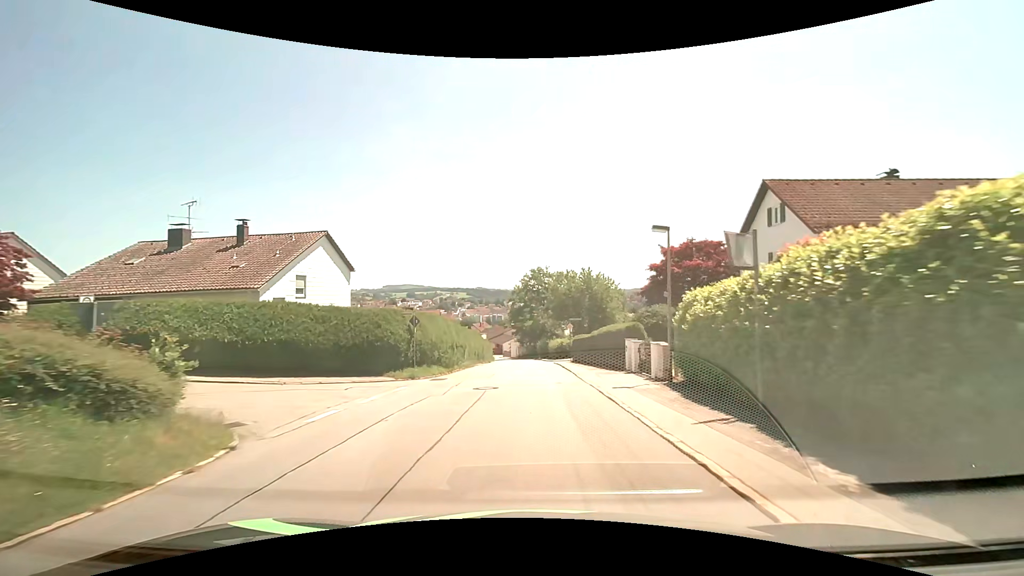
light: Day
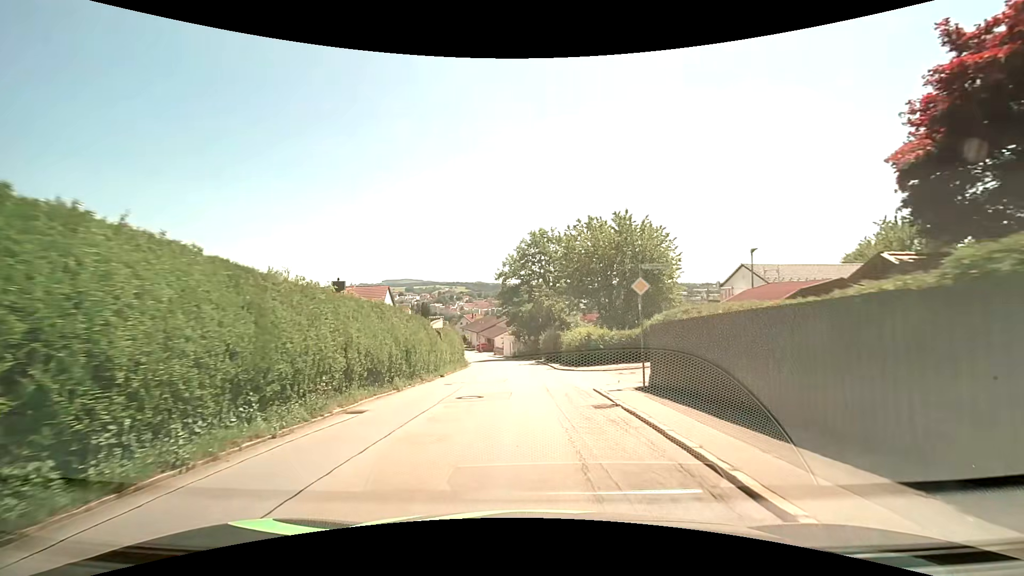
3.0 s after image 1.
(-0.5, +27.3) m; -1°
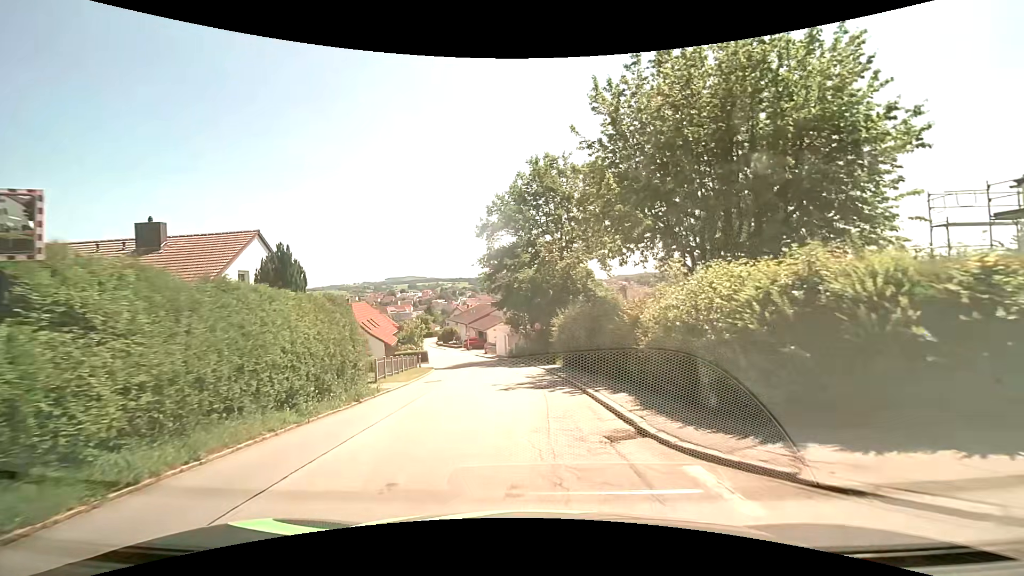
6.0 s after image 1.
(0.0, +23.7) m; -1°
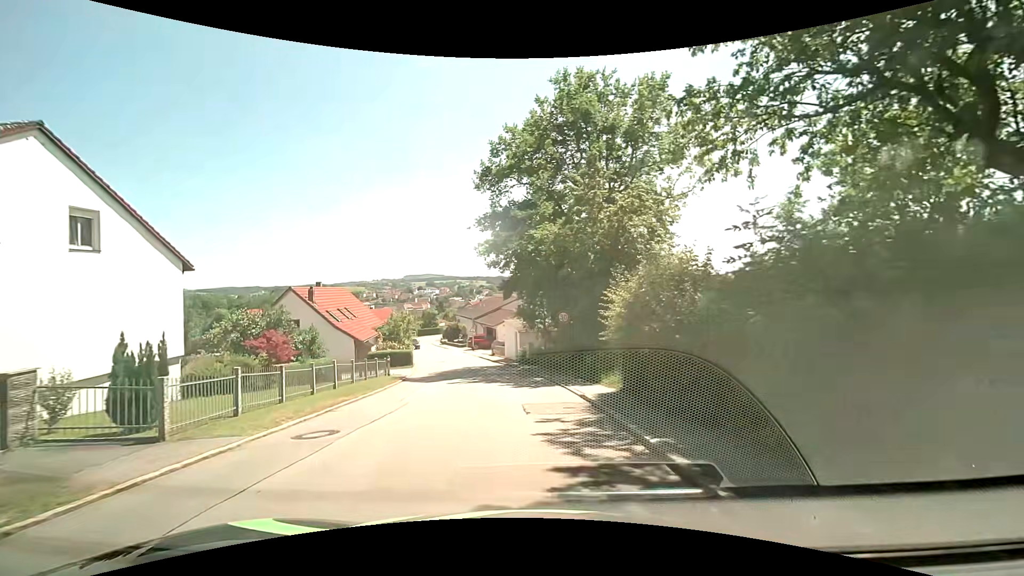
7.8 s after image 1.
(-0.1, +12.8) m; -2°
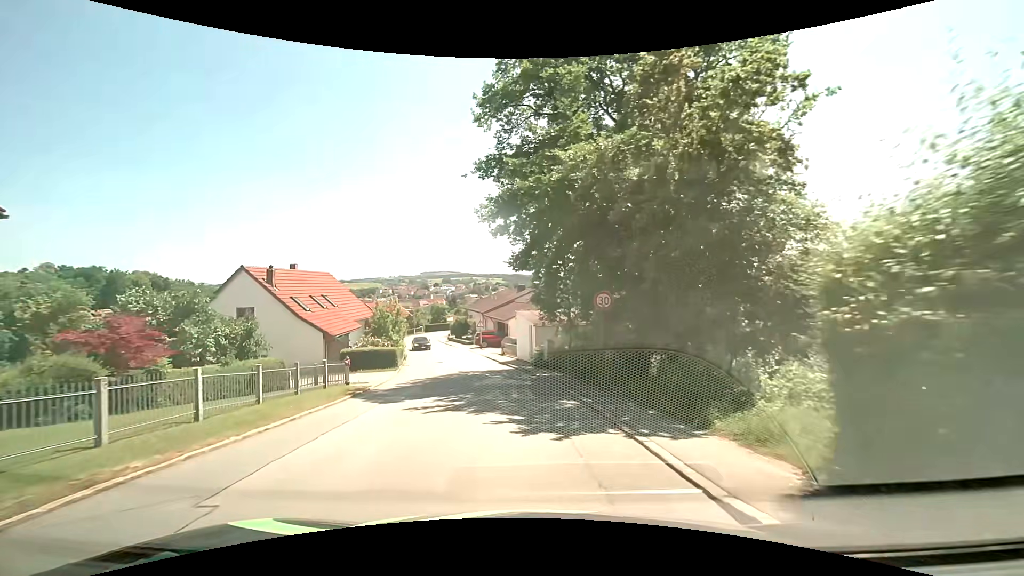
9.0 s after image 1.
(-0.1, +8.3) m; -2°
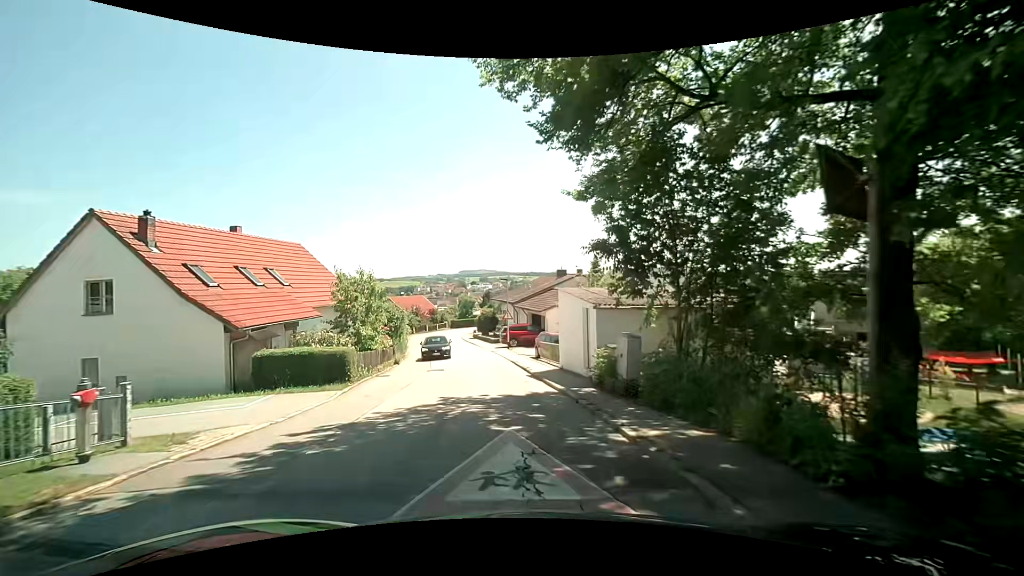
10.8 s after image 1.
(-0.2, +12.7) m; -4°
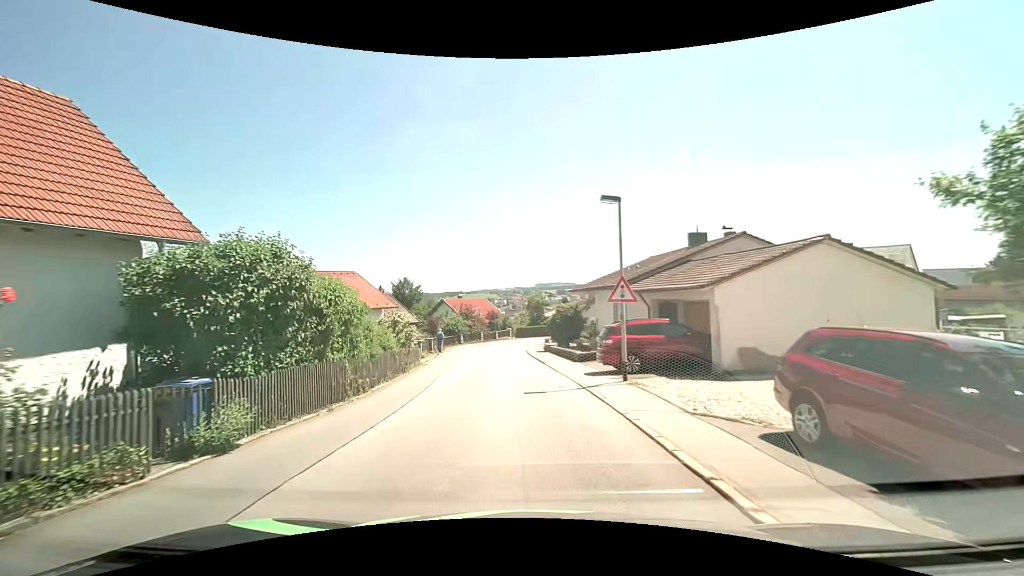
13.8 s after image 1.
(-1.7, +21.8) m; -9°
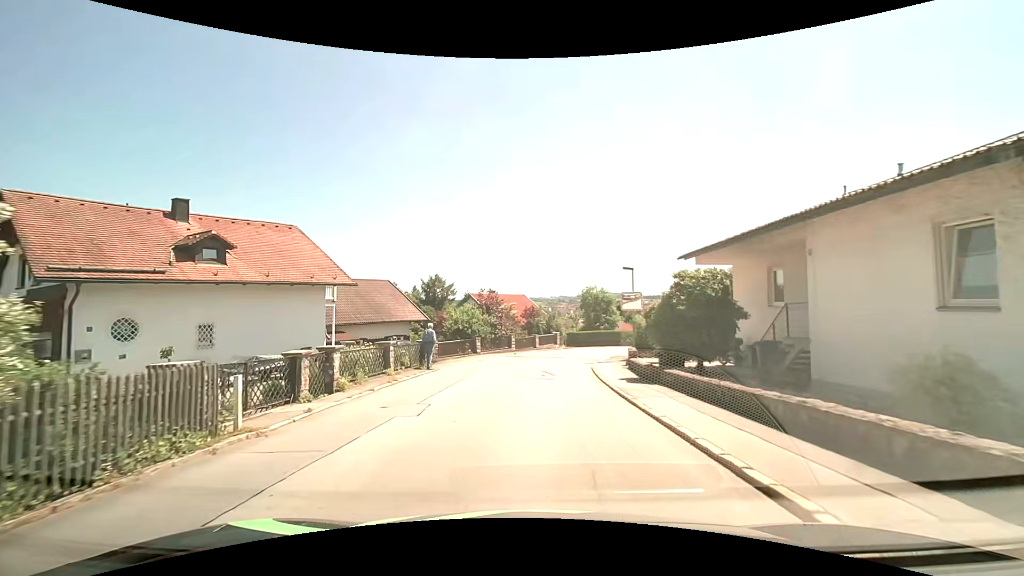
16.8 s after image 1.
(-0.8, +19.9) m; -4°
(0, +10) (+1, +20) (+2, +30) (+6, +39) (+12, +47) (+19, +54) (+26, +62) (+32, +69) (+39, +76) (+46, +84) m
